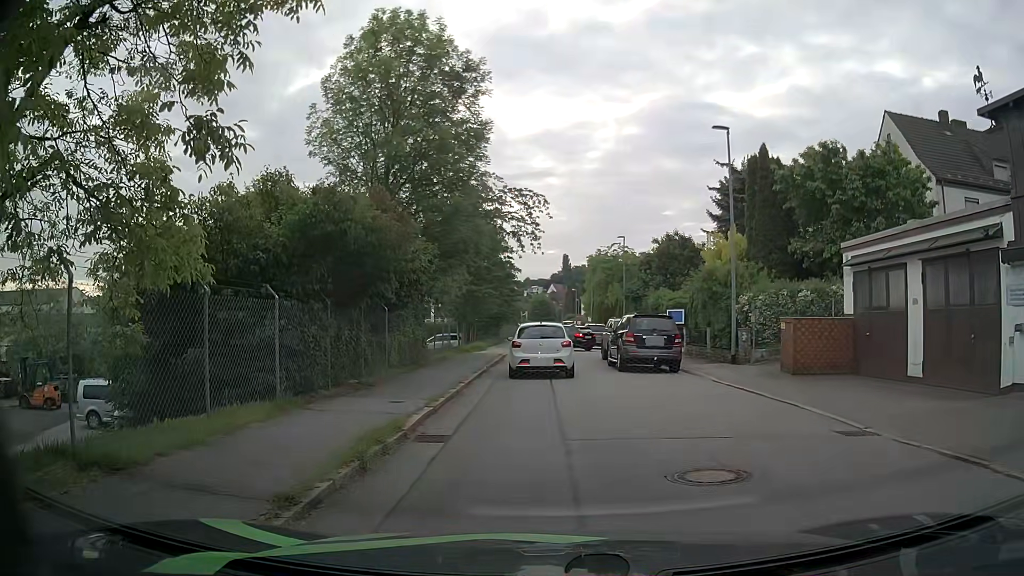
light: Day
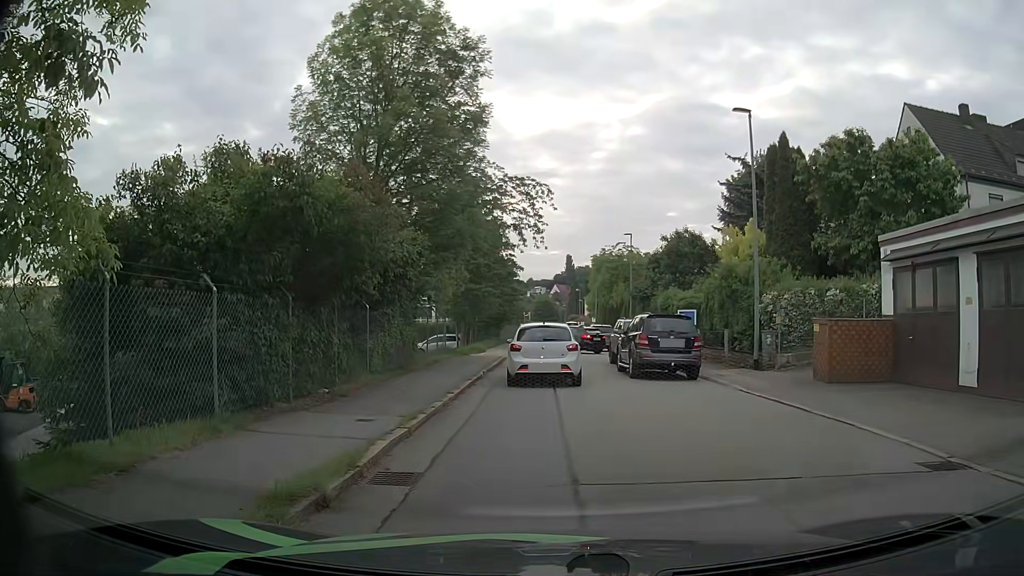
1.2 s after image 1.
(0.0, +2.2) m; +1°
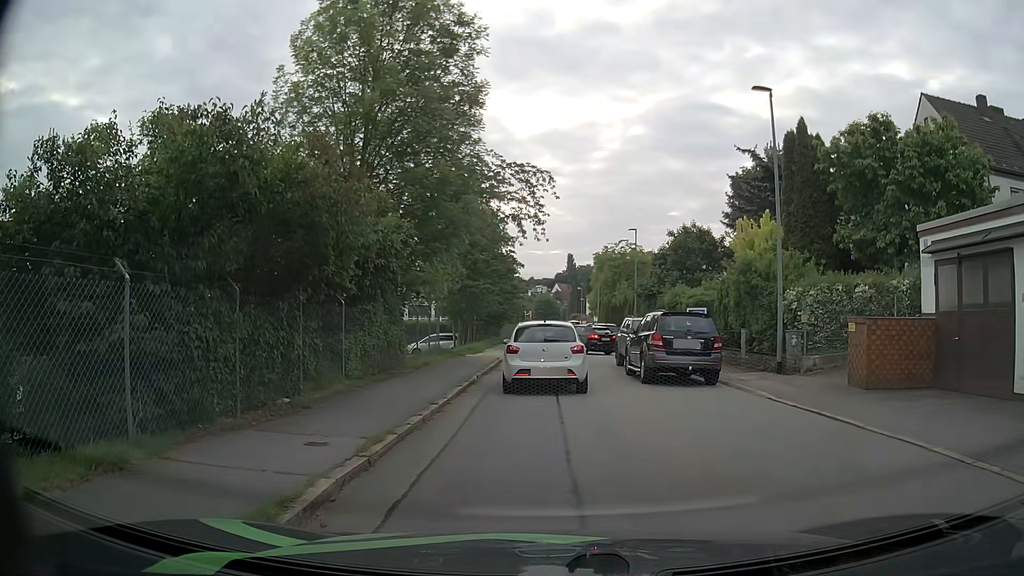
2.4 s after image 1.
(0.0, +2.0) m; -2°
